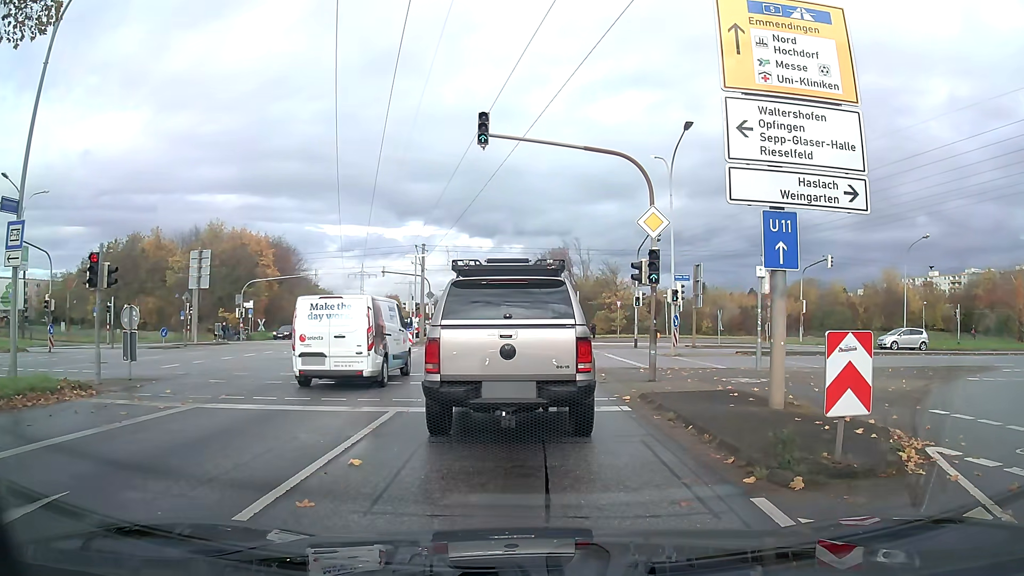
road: primary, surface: asphalt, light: Day
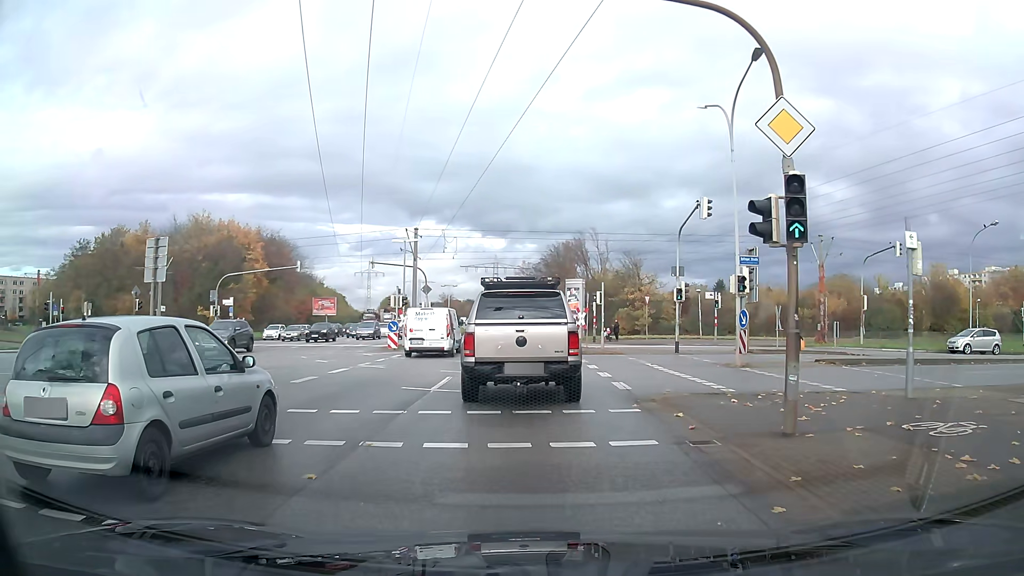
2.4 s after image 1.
(-0.1, +8.3) m; -1°
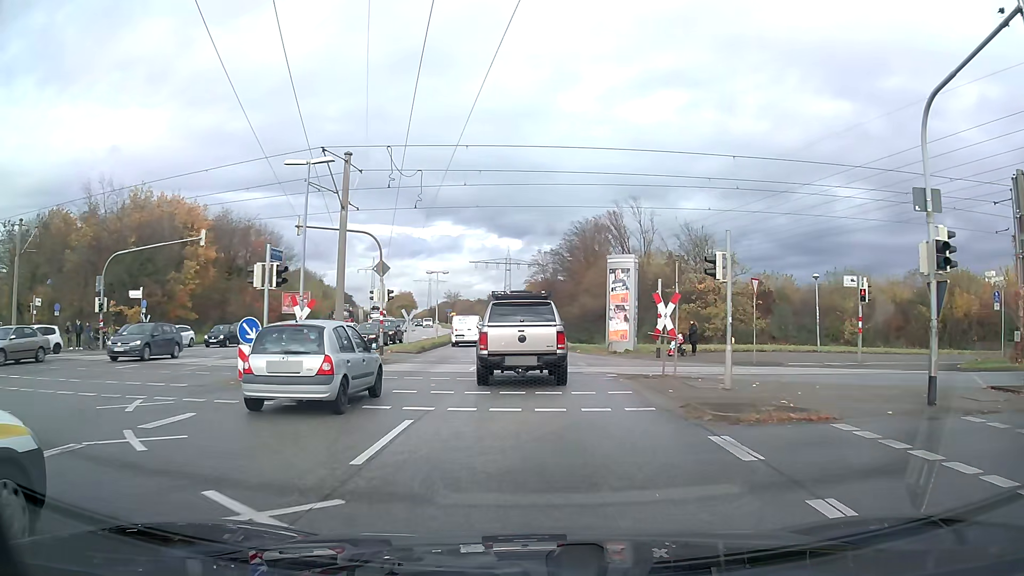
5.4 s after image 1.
(-0.3, +19.6) m; -1°
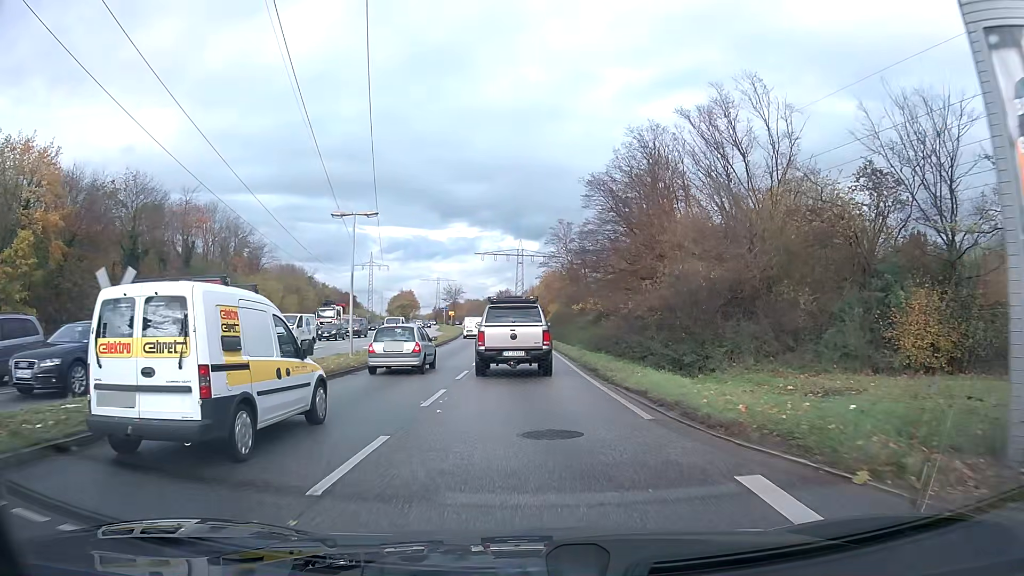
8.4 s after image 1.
(-0.3, +28.2) m; -1°
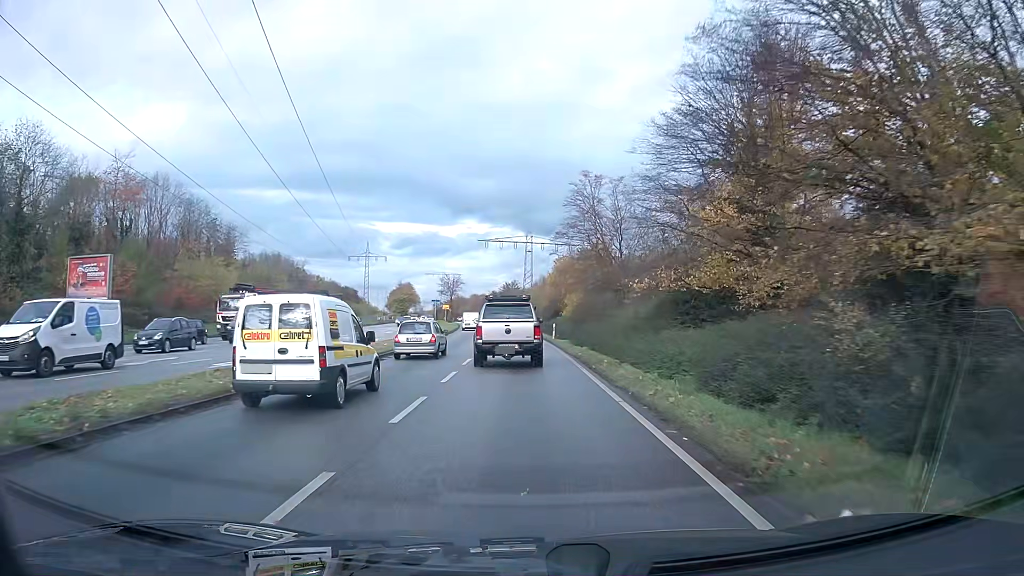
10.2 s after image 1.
(-0.1, +20.1) m; -1°
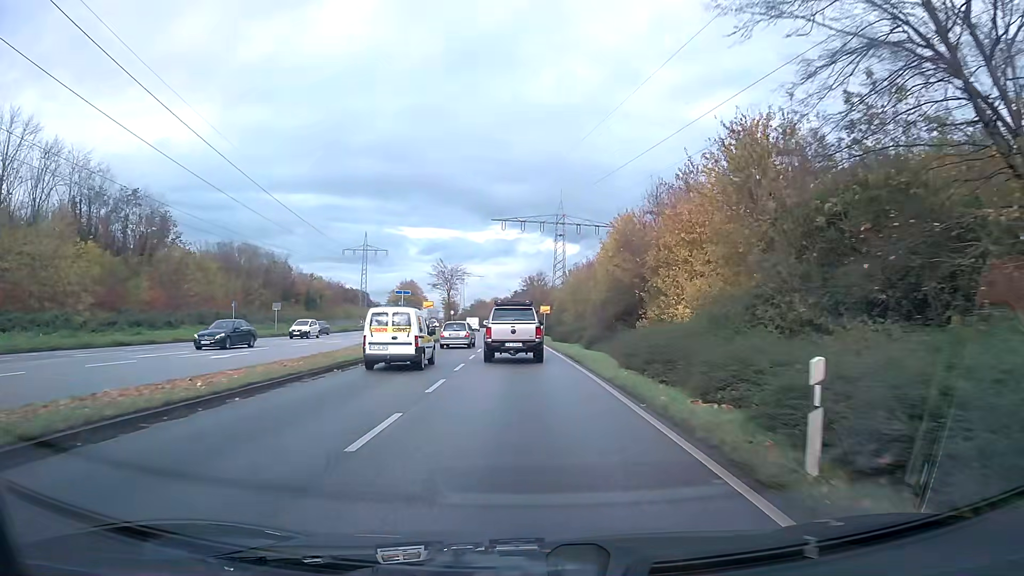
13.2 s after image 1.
(-0.8, +38.1) m; -2°
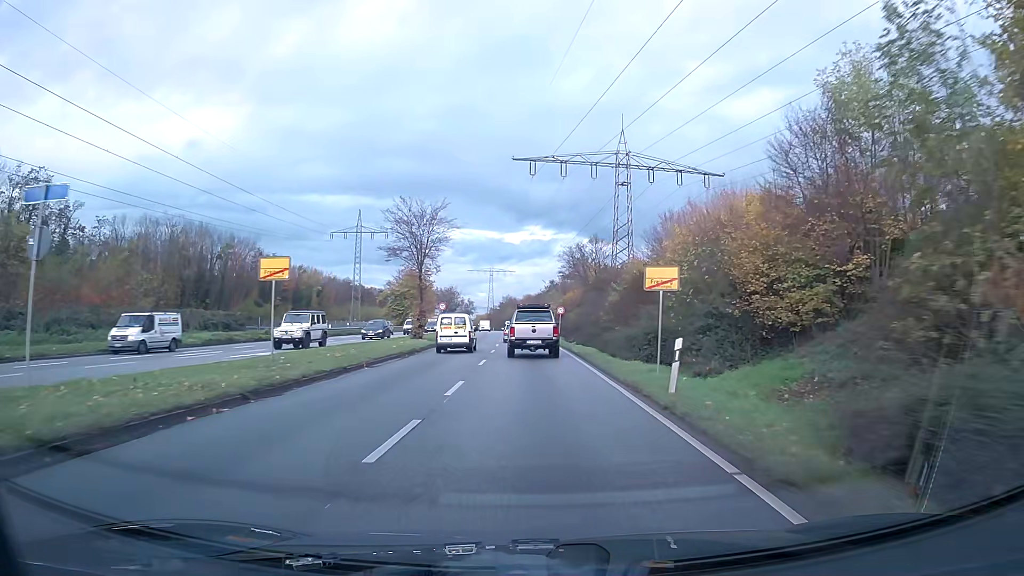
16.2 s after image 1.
(-1.1, +42.5) m; -3°
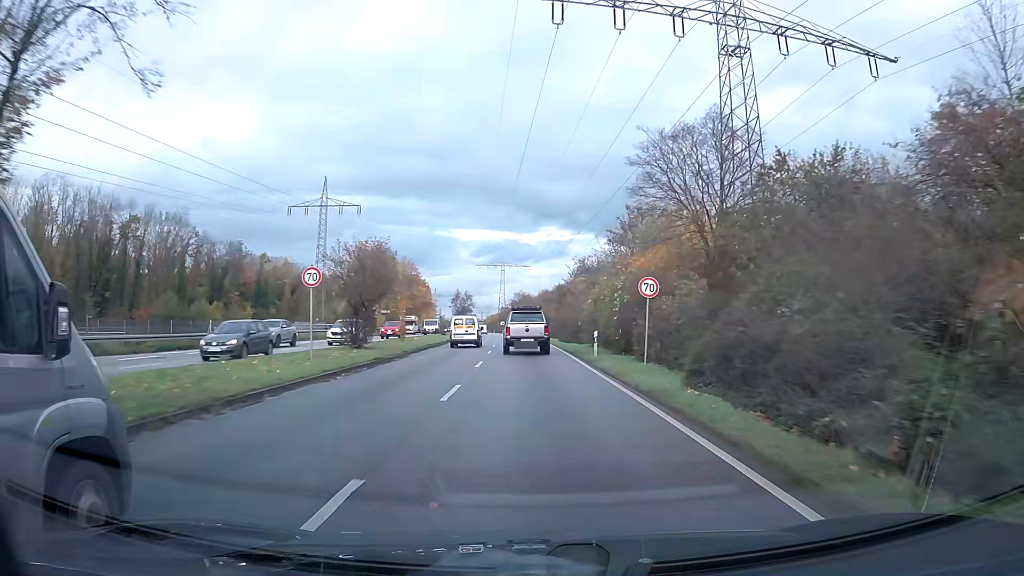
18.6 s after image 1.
(-0.4, +36.8) m; -1°
(0, +10) (0, +20) (0, +30) (-1, +40) (-1, +50) (-1, +60) (-2, +70) (-2, +80) (-3, +90) (-4, +100) m
